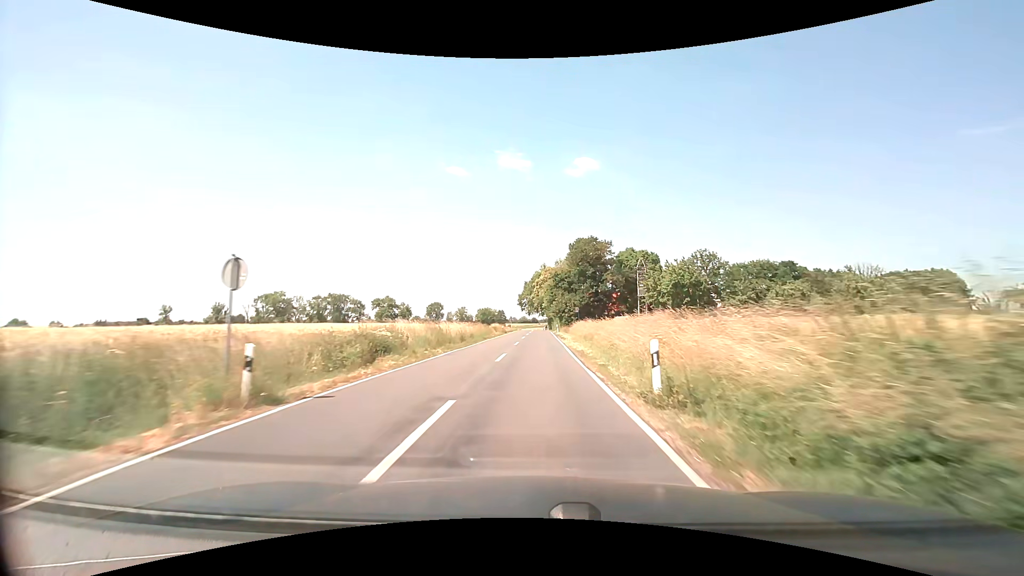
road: secondary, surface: asphalt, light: Day
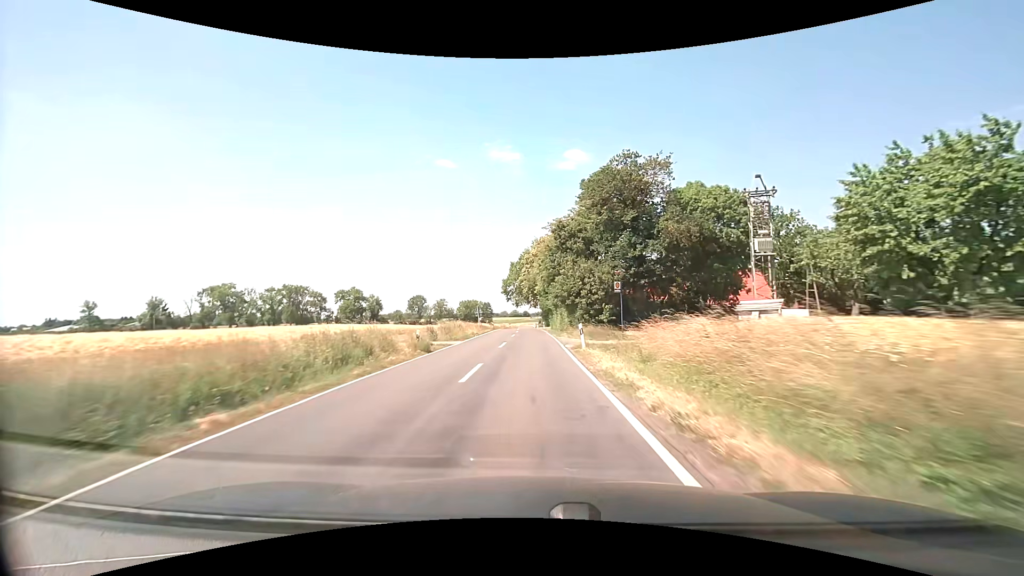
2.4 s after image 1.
(+0.6, +42.4) m; +1°
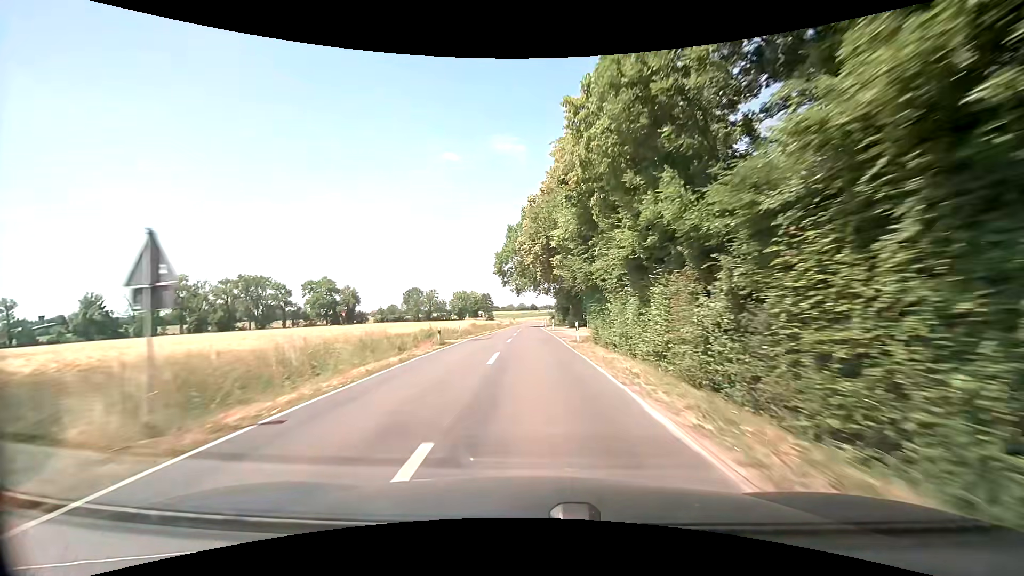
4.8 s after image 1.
(-0.4, +44.9) m; -1°
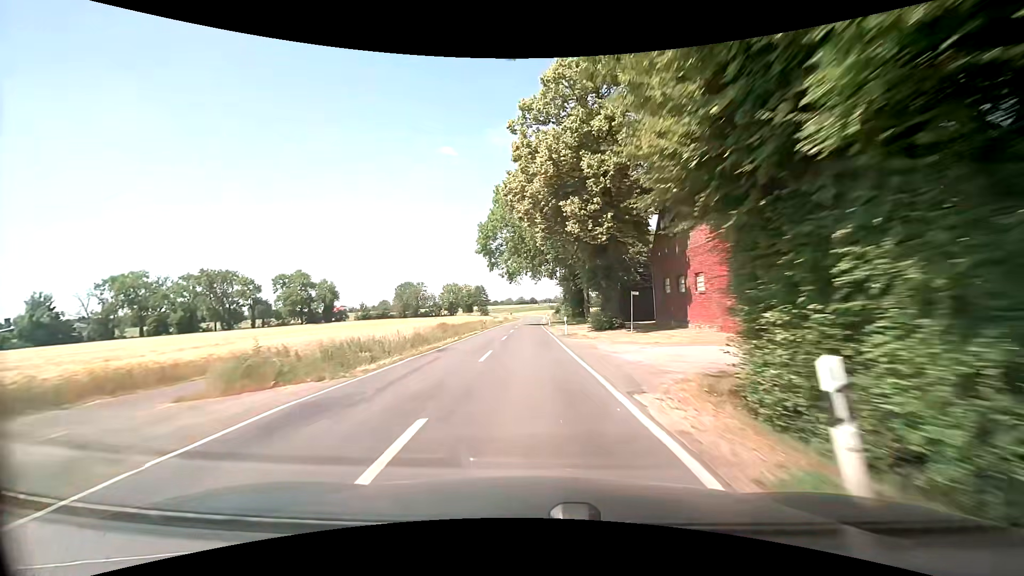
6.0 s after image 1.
(0.0, +22.7) m; 0°
(0, +10) (0, +20) (0, +30) (-1, +40) (-1, +50) (-1, +60) (-1, +70) (-1, +80) (-1, +90) (0, +100) m
